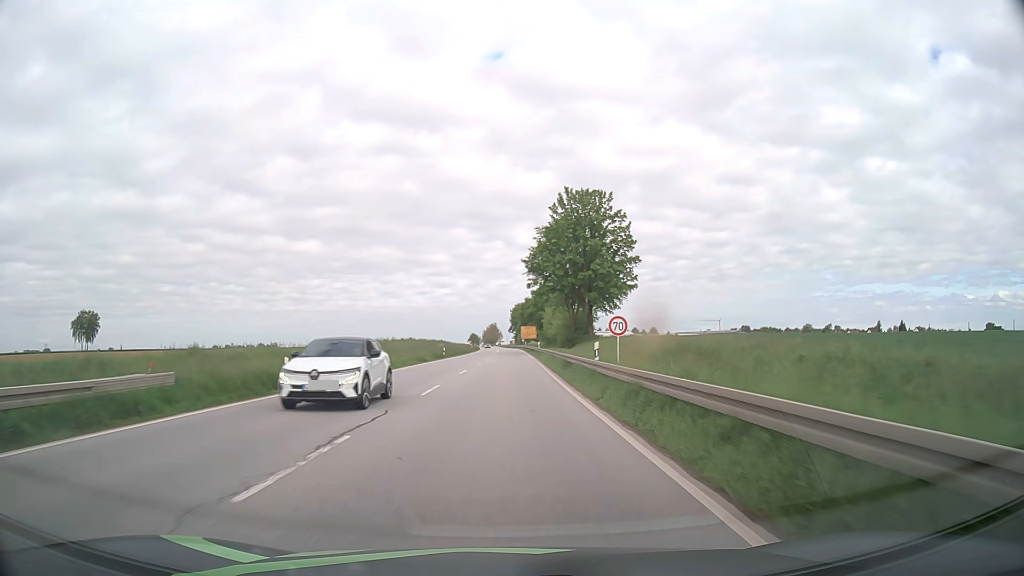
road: primary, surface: asphalt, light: Day
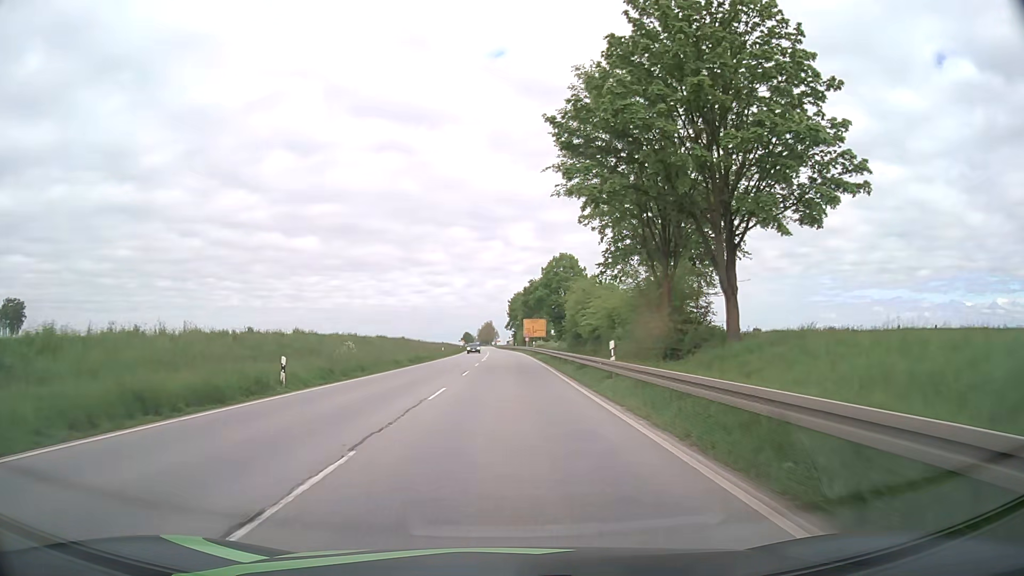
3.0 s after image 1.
(+0.2, +49.3) m; 0°
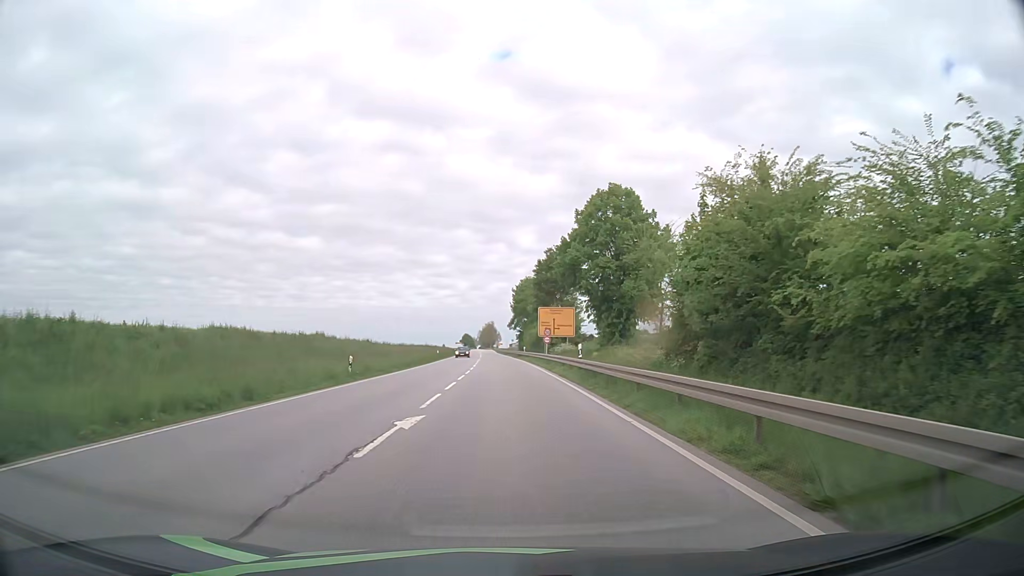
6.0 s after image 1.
(0.0, +43.1) m; 0°
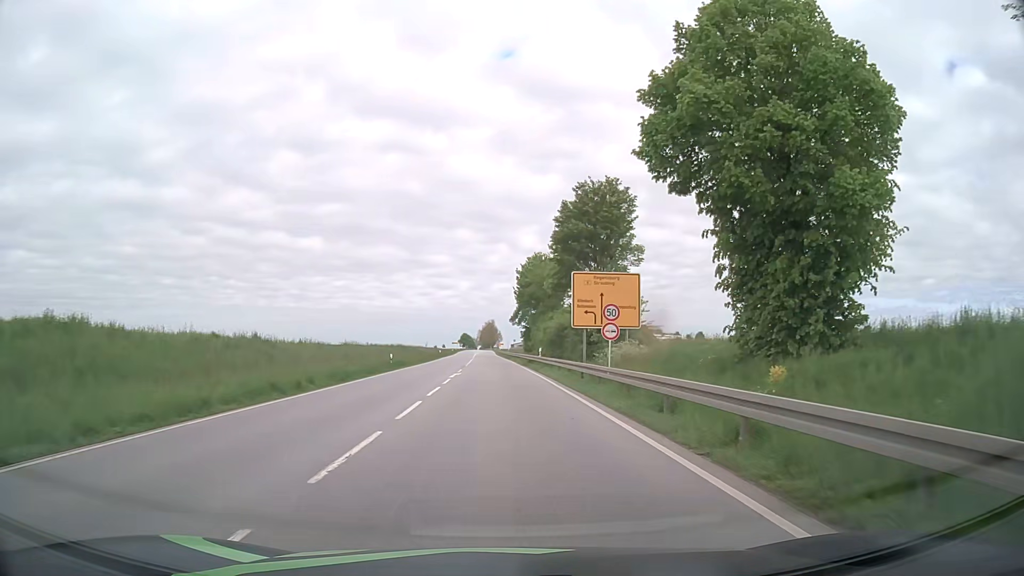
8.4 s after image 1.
(-0.1, +32.0) m; 0°
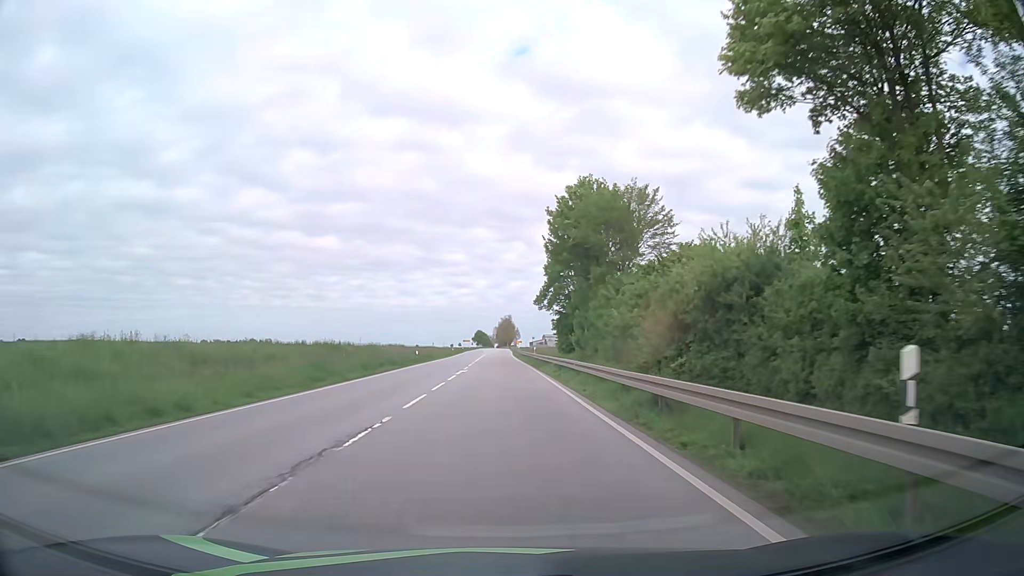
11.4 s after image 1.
(-0.7, +40.4) m; -2°
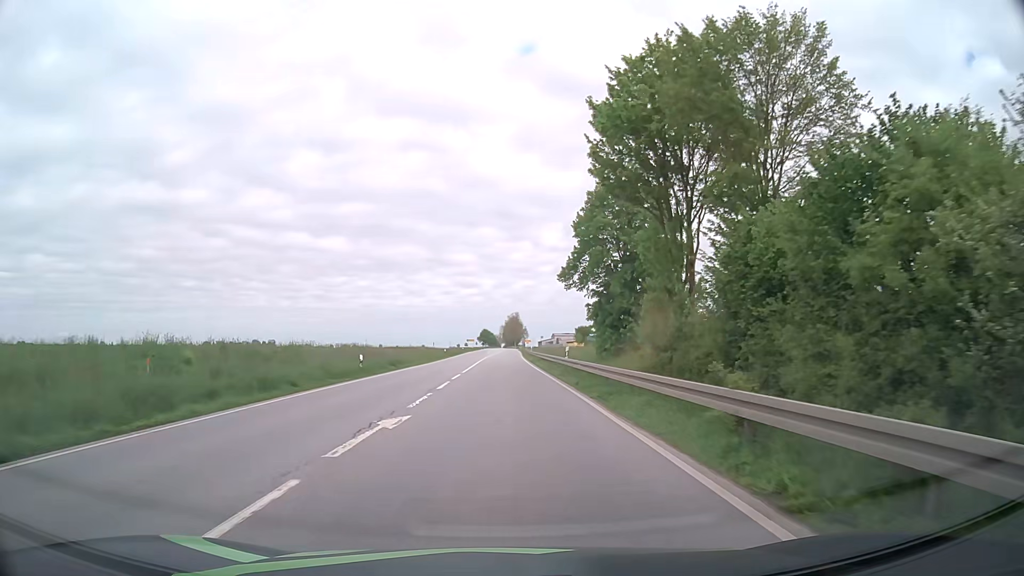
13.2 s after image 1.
(-0.2, +24.3) m; -1°
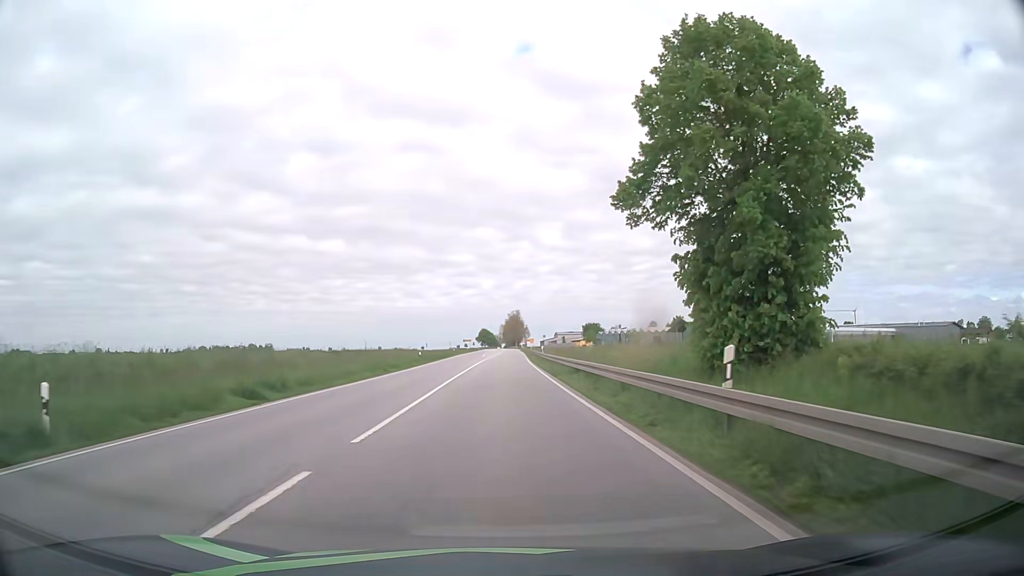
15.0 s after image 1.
(0.0, +23.6) m; 0°
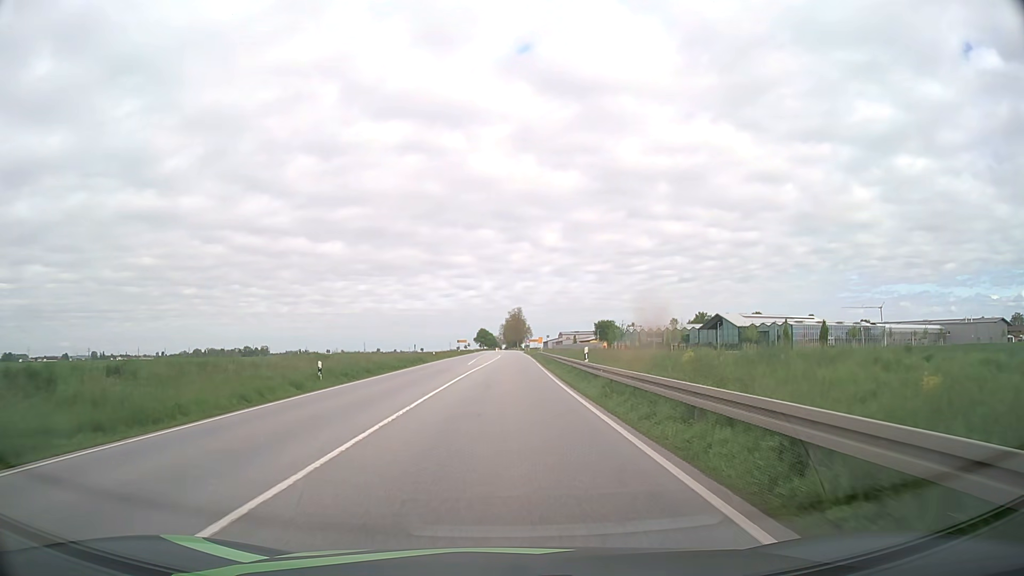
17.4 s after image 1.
(-0.2, +30.9) m; -1°
